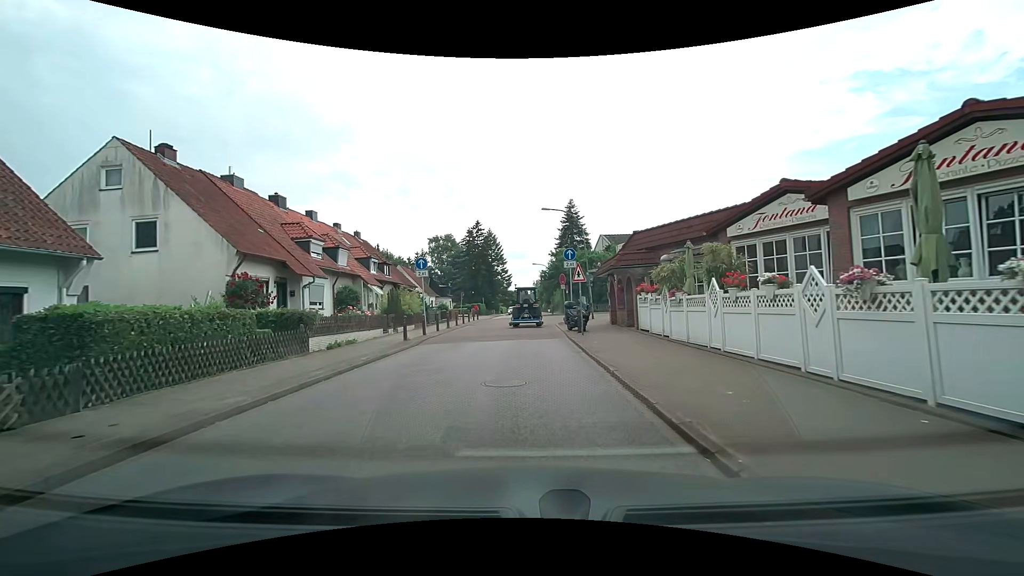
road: residential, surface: asphalt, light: Day
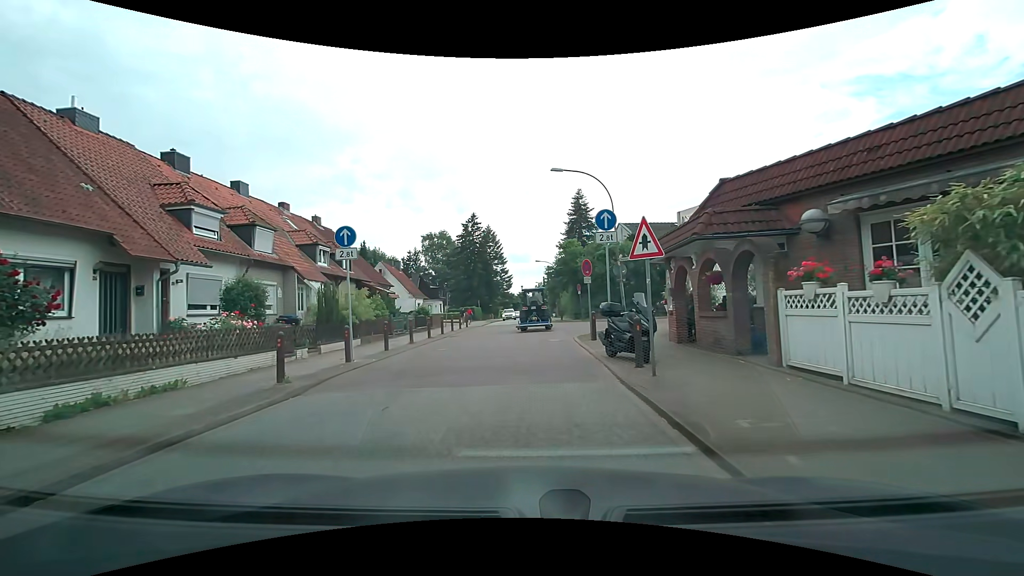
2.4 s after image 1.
(0.0, +10.3) m; 0°
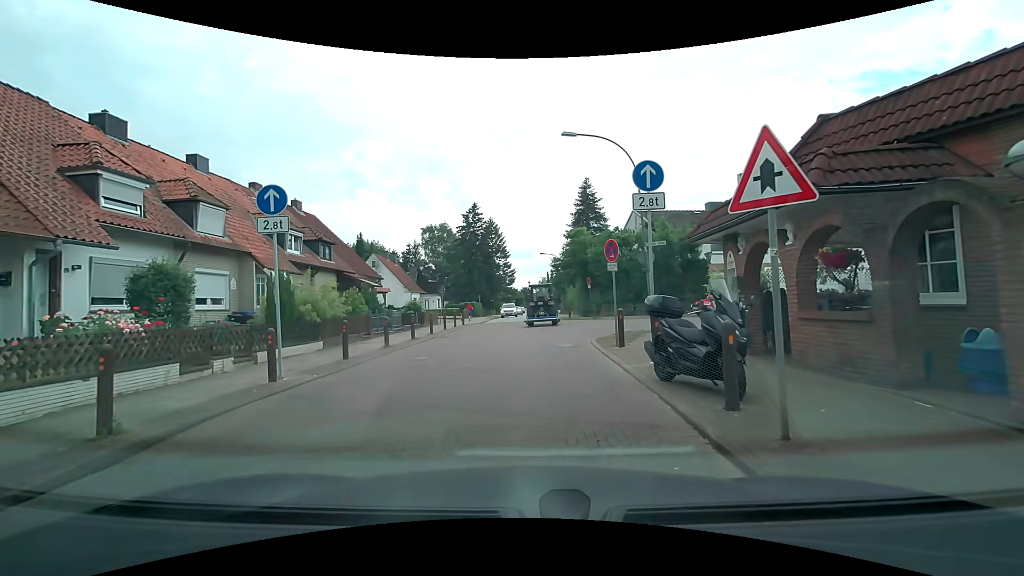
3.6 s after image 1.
(0.0, +4.2) m; -1°
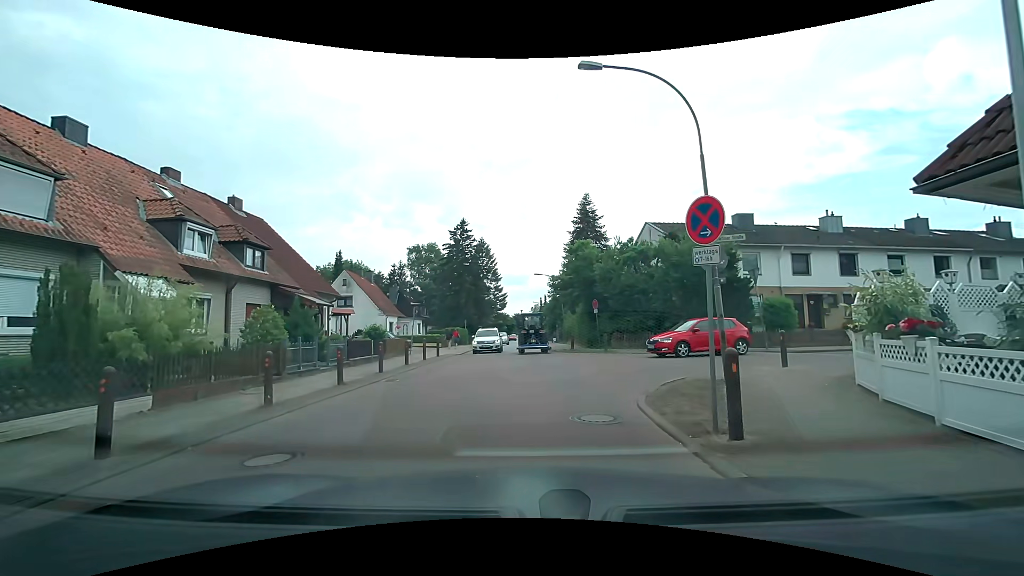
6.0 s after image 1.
(+0.1, +7.2) m; +2°
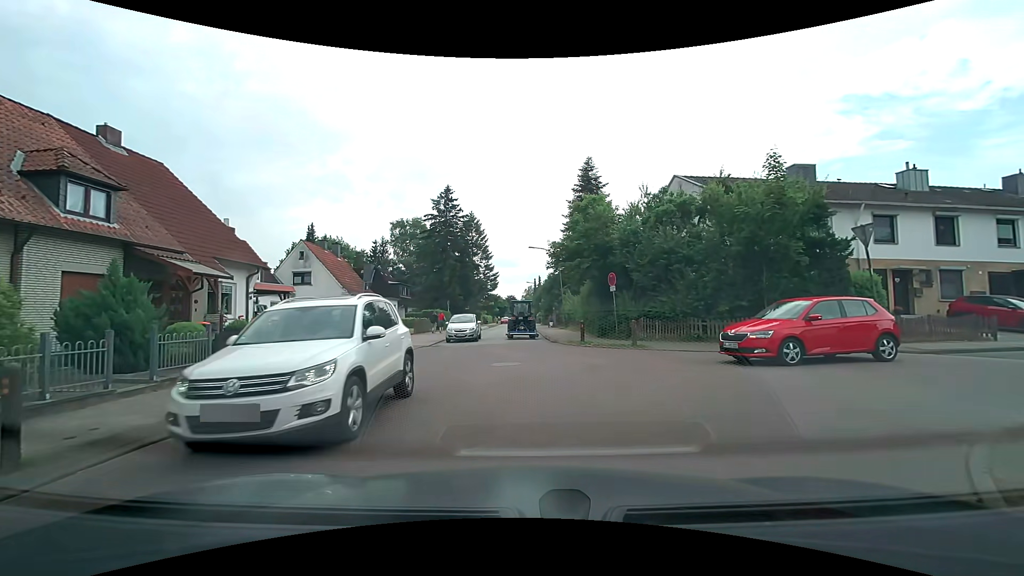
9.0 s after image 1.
(0.0, +8.3) m; -1°
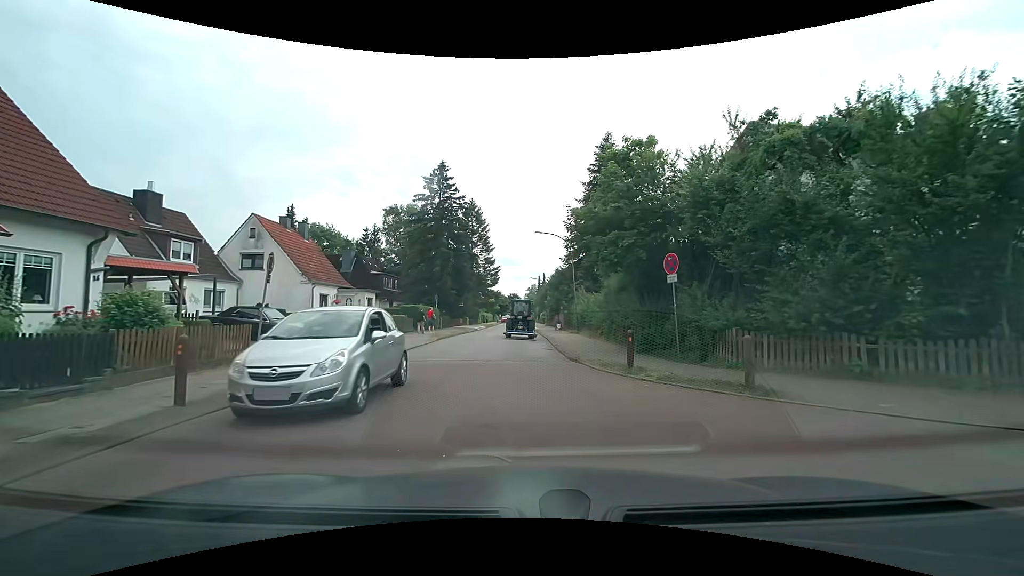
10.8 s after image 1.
(+0.1, +8.7) m; 0°
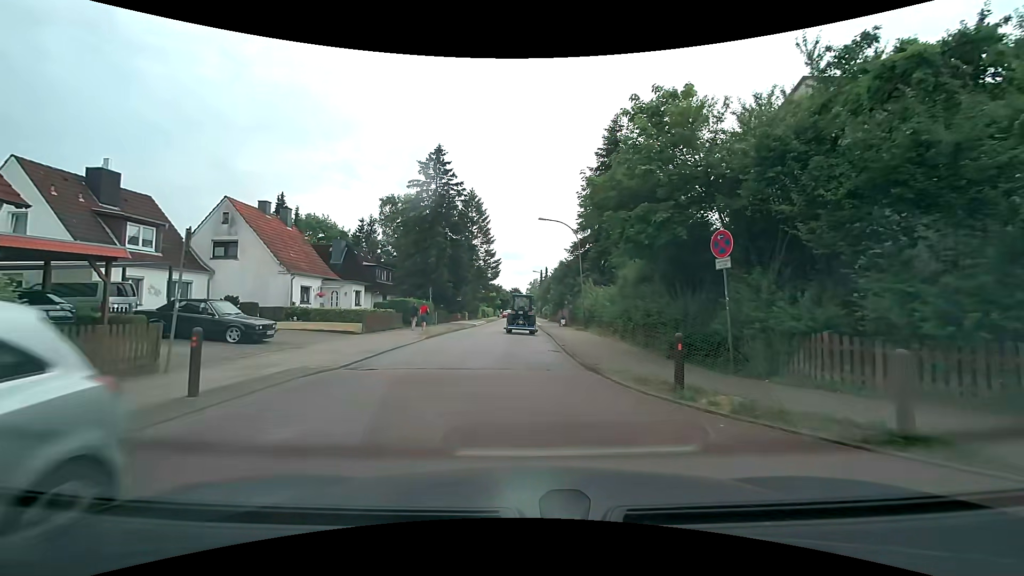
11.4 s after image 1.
(0.0, +3.4) m; -1°
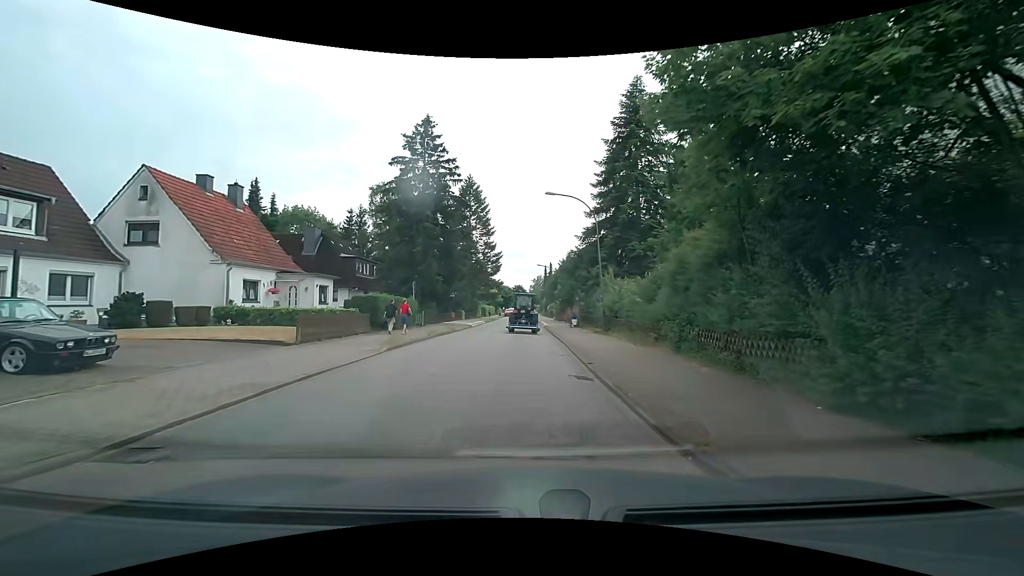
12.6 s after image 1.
(+0.1, +7.0) m; 0°
(0, +10) (0, +20) (0, +30) (0, +40) (0, +50) (0, +60) (0, +70) (0, +80) (+1, +90) (+1, +100) m
